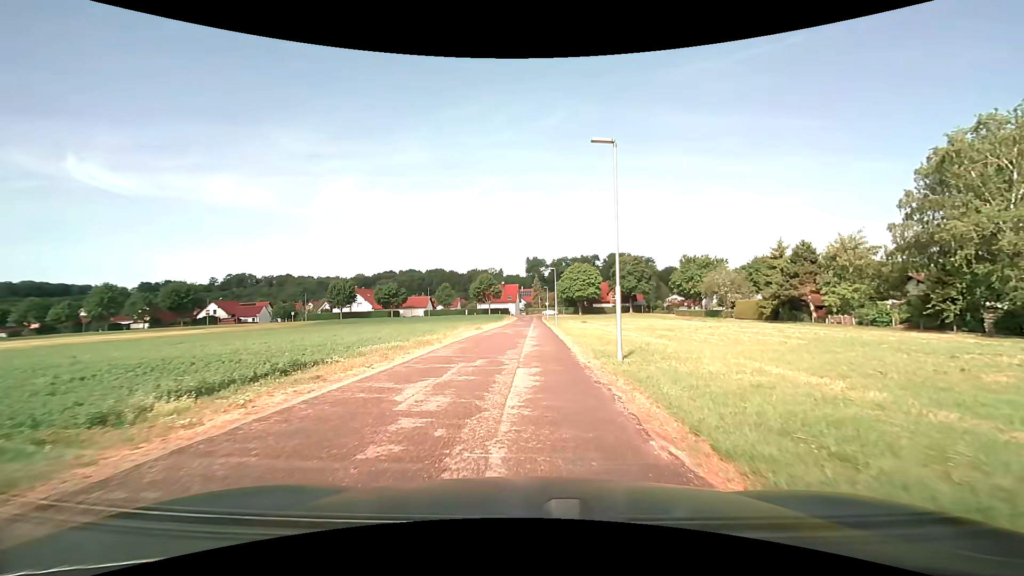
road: residential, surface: asphalt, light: Day
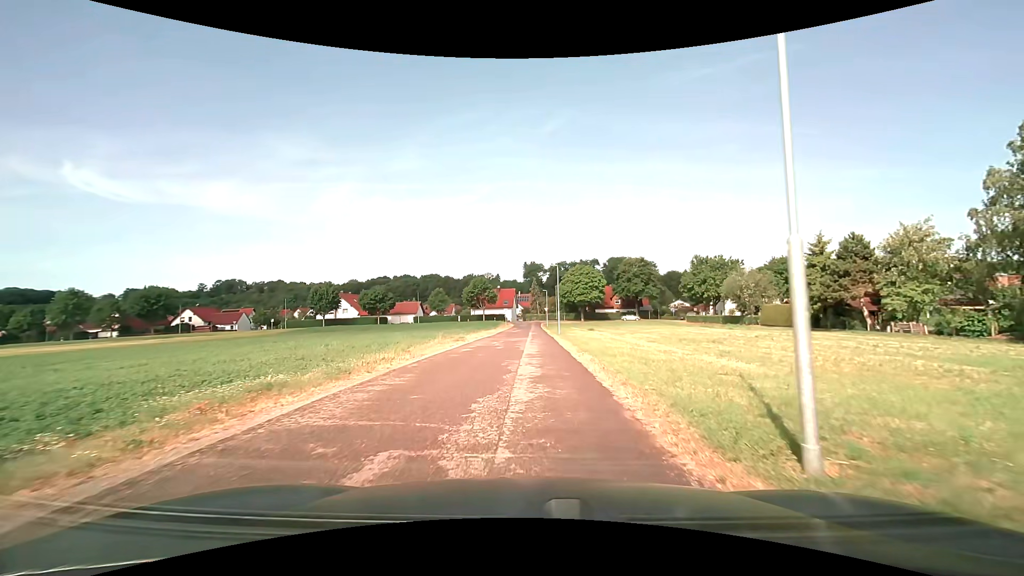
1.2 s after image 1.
(0.0, +9.4) m; 0°
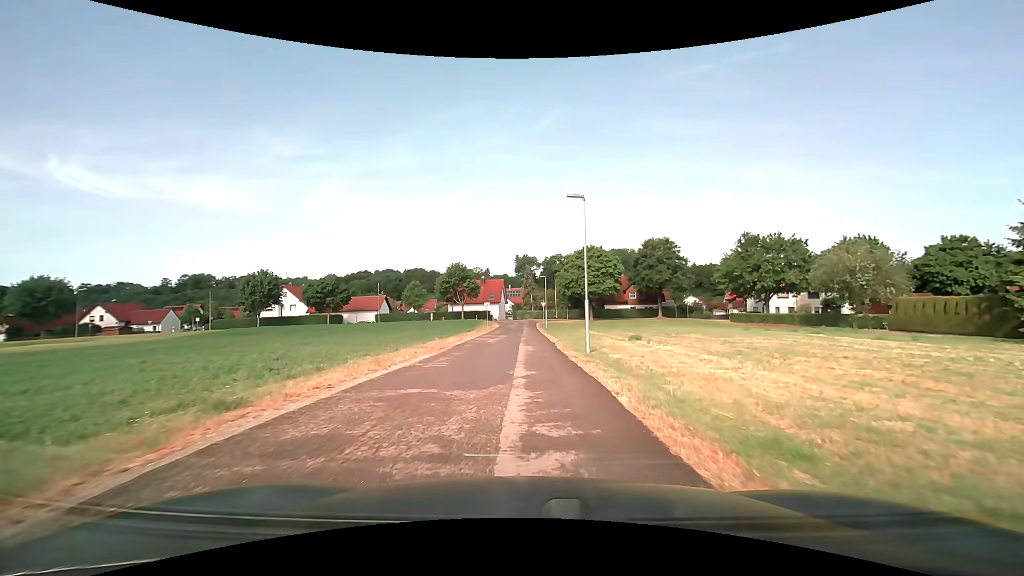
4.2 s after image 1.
(+0.3, +25.4) m; +1°
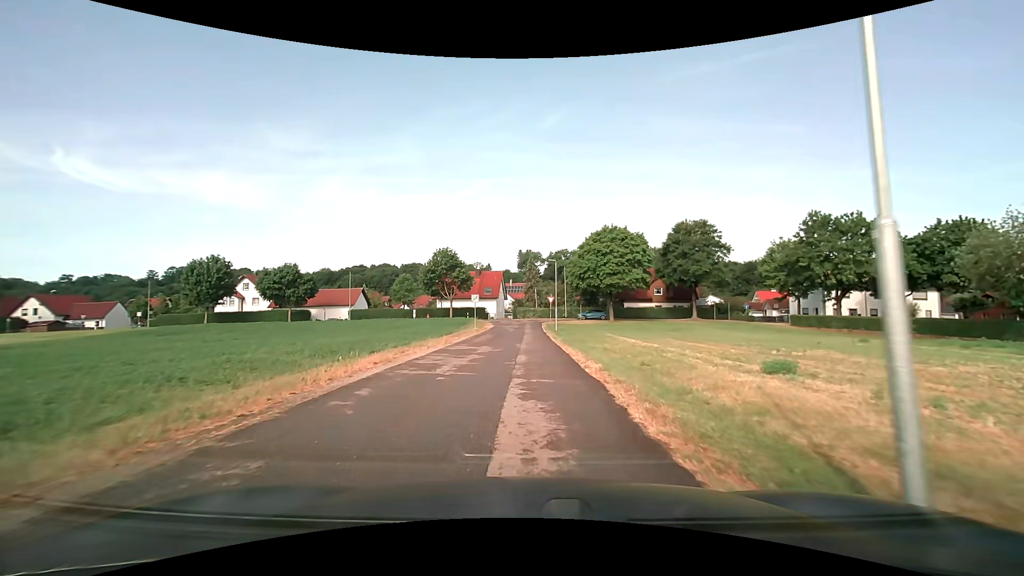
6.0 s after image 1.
(0.0, +16.2) m; 0°
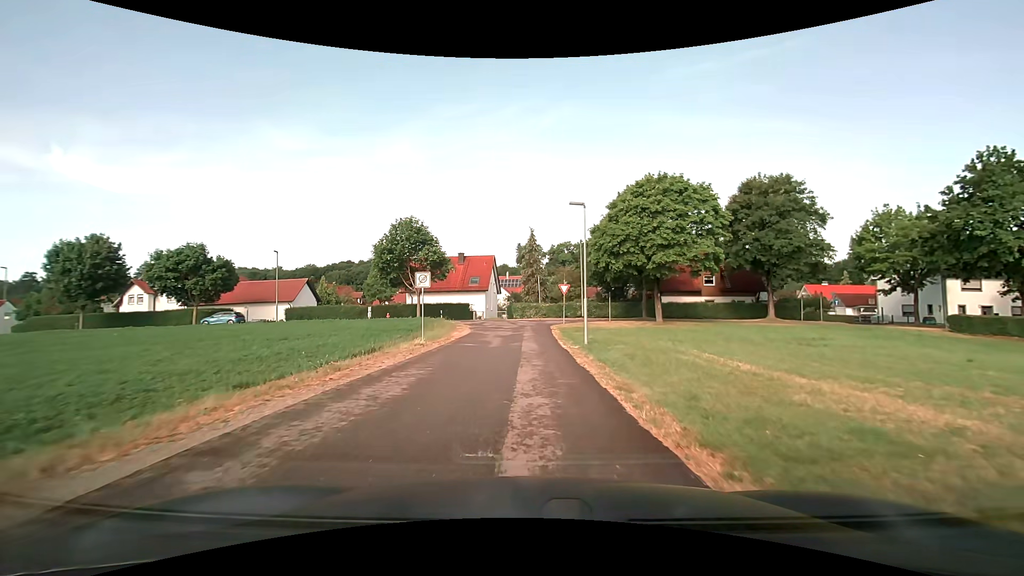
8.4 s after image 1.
(-0.2, +21.7) m; -1°
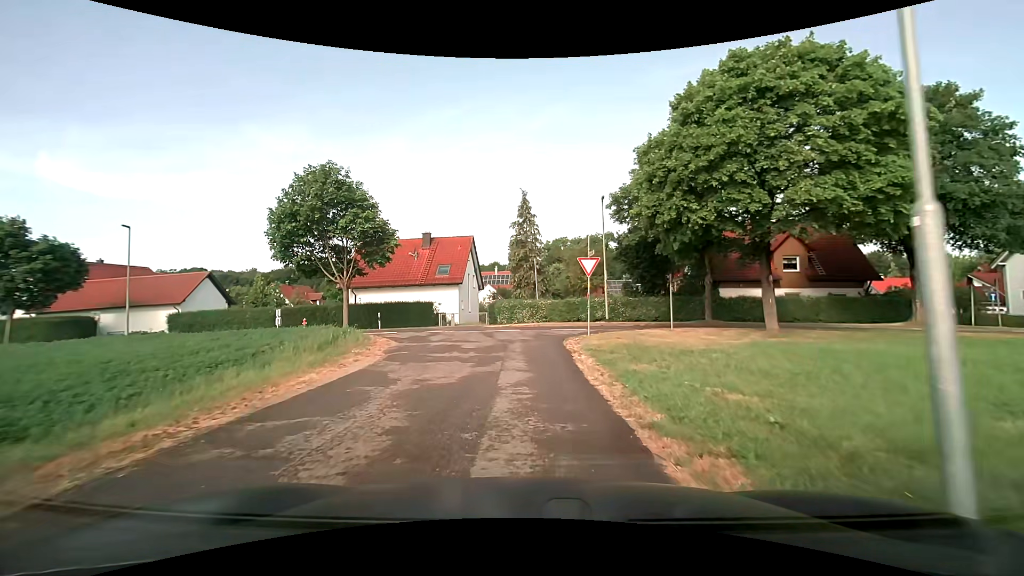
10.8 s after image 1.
(+0.2, +18.5) m; 0°
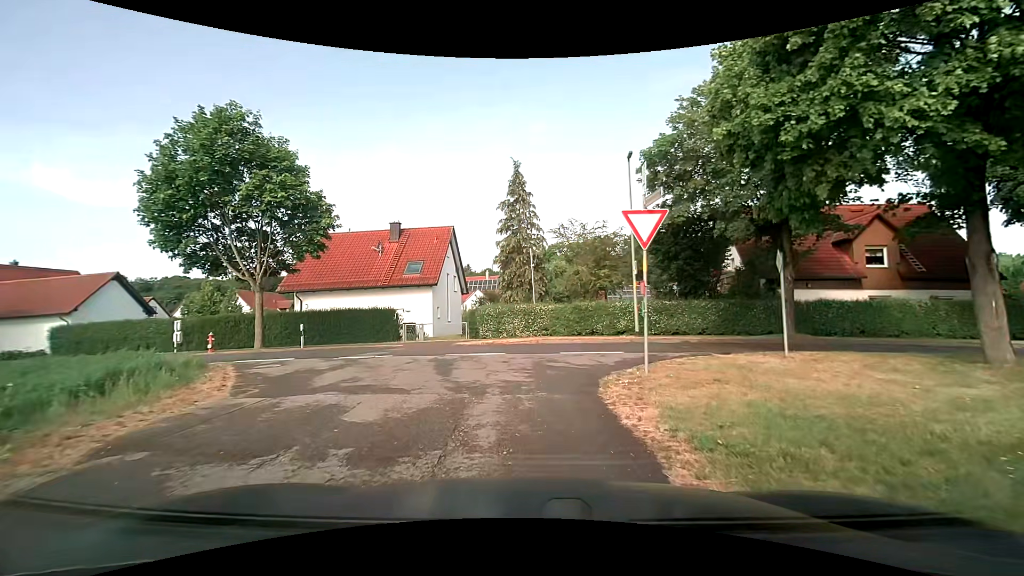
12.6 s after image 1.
(+0.2, +9.6) m; +2°
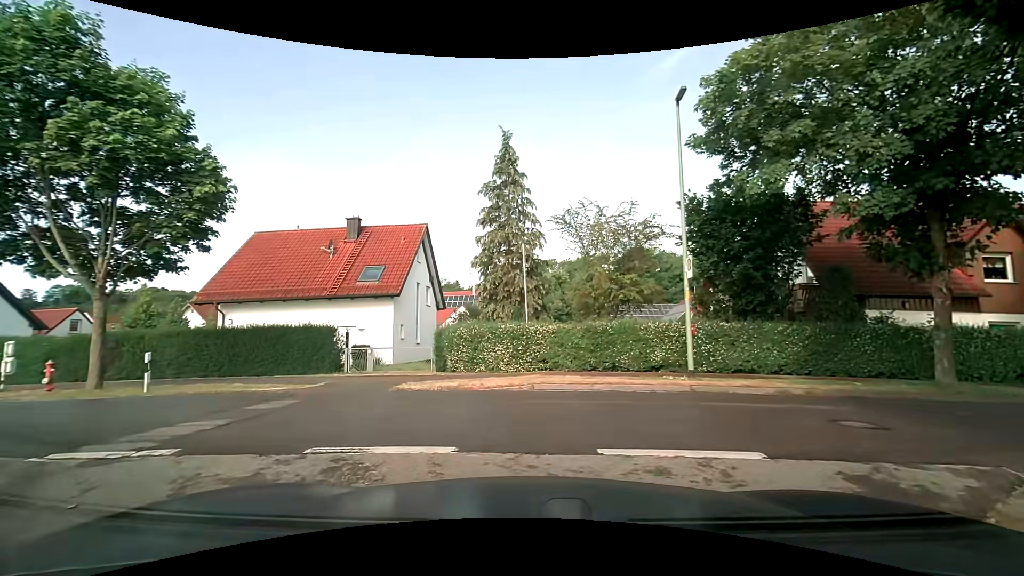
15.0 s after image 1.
(-0.1, +7.8) m; -2°
